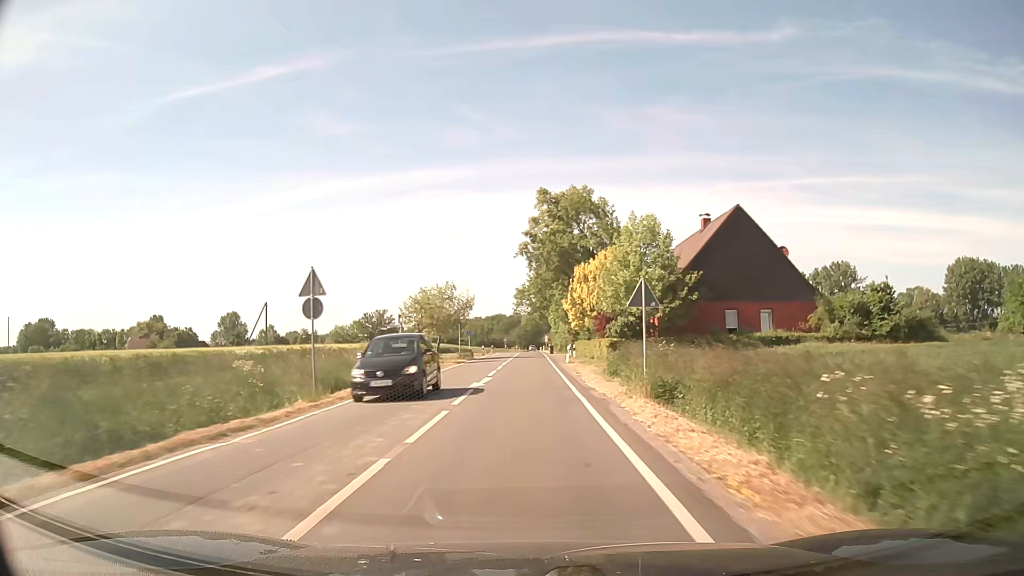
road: secondary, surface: asphalt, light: Day
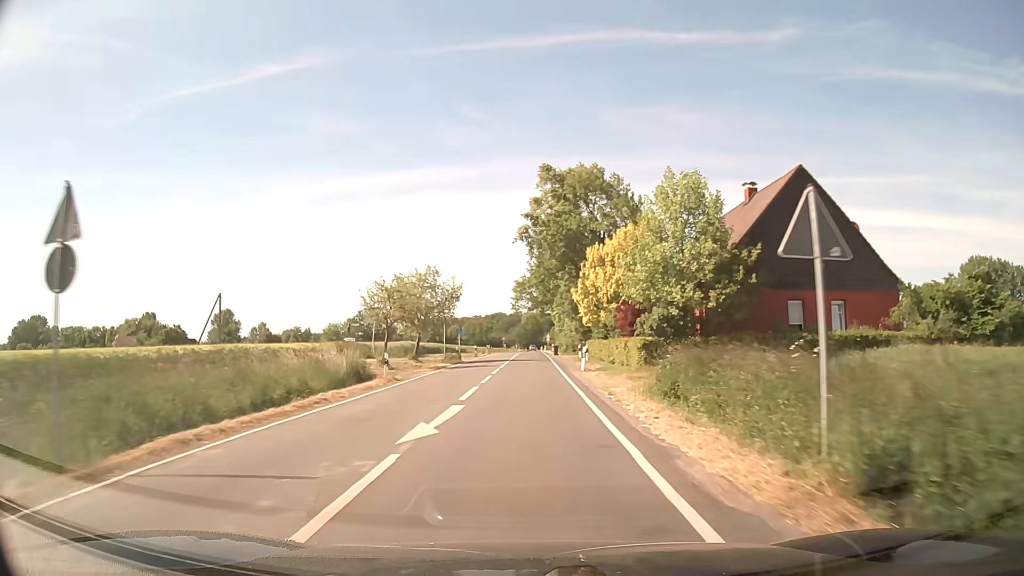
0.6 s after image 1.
(0.0, +10.7) m; 0°
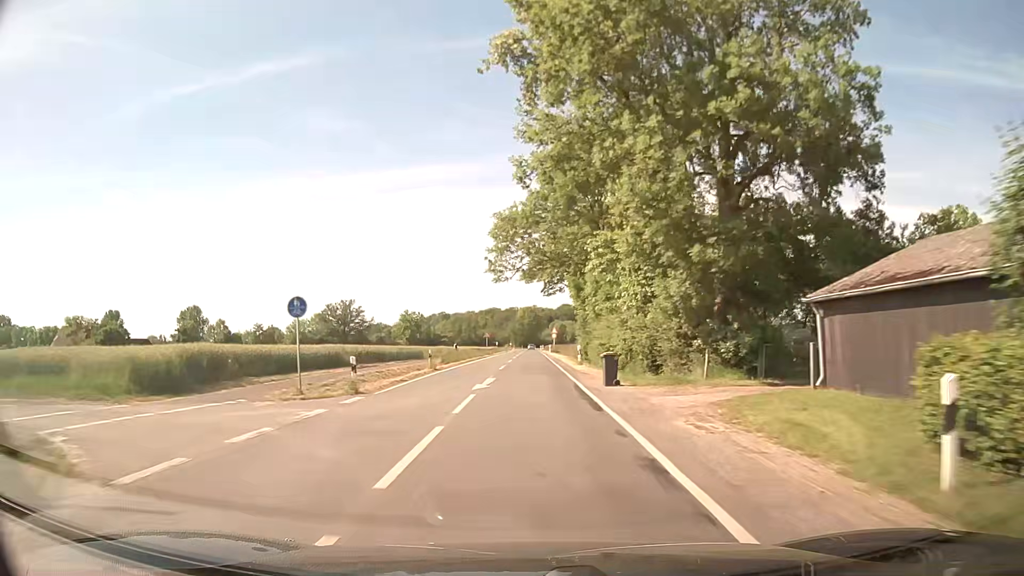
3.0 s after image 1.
(+0.1, +43.0) m; 0°
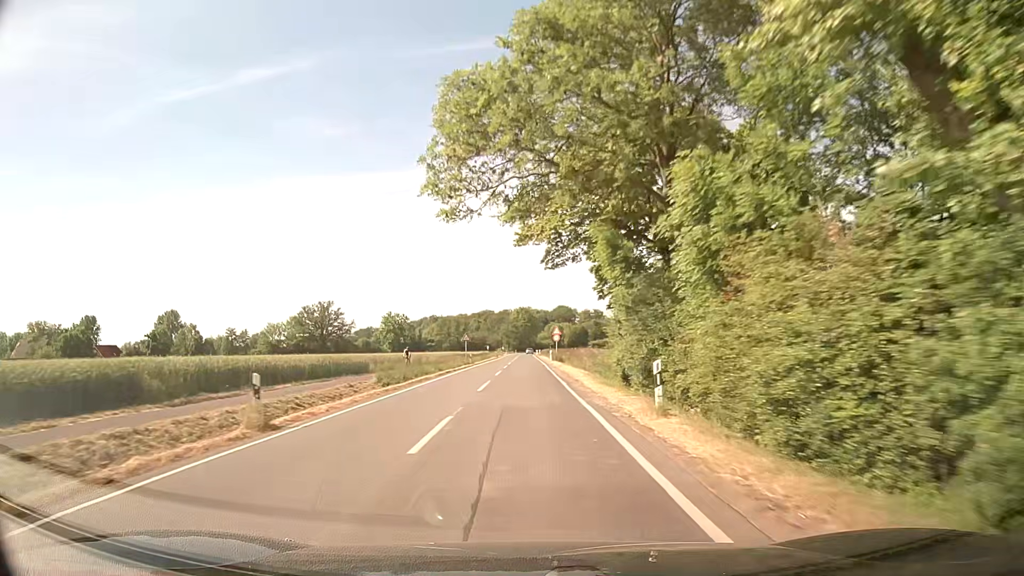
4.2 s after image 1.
(+0.2, +21.5) m; +1°
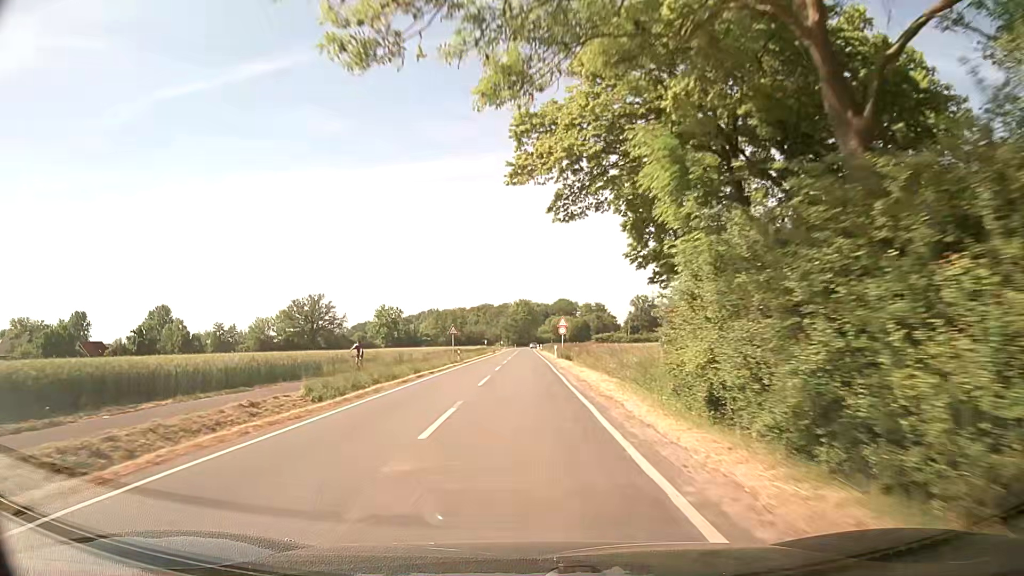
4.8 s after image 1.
(0.0, +10.8) m; 0°
